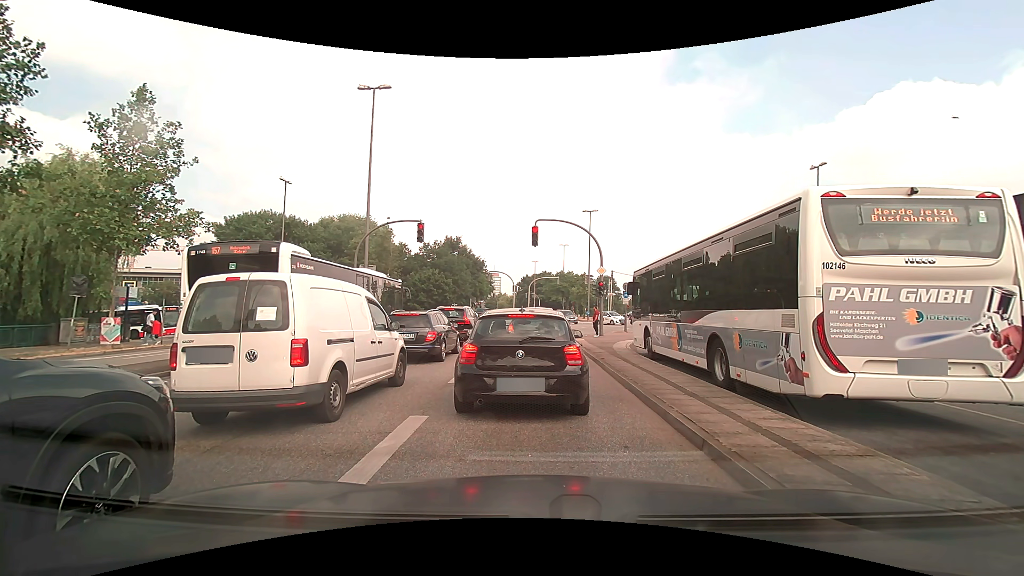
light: Day
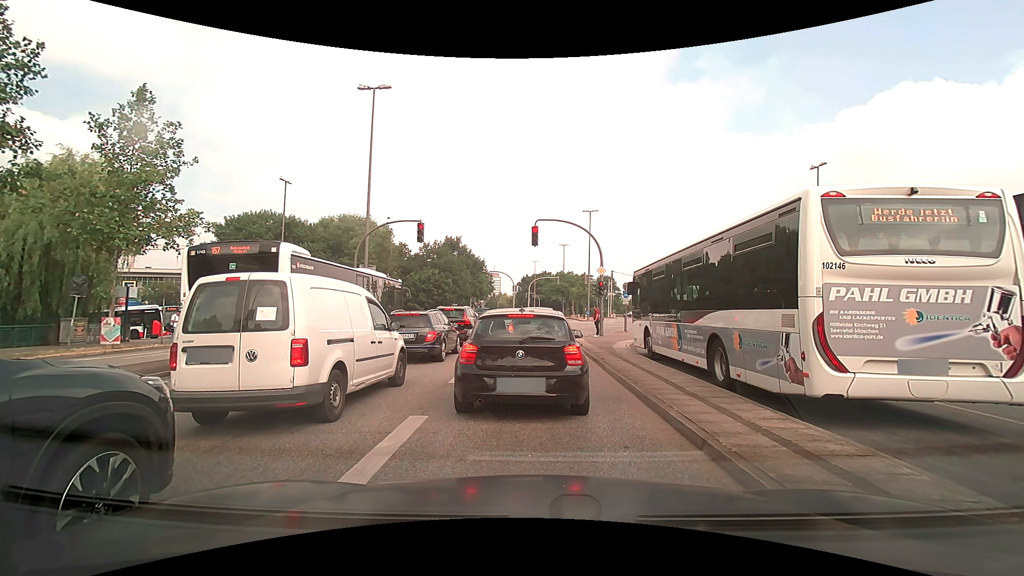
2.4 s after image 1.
(0.0, 0.0) m; 0°
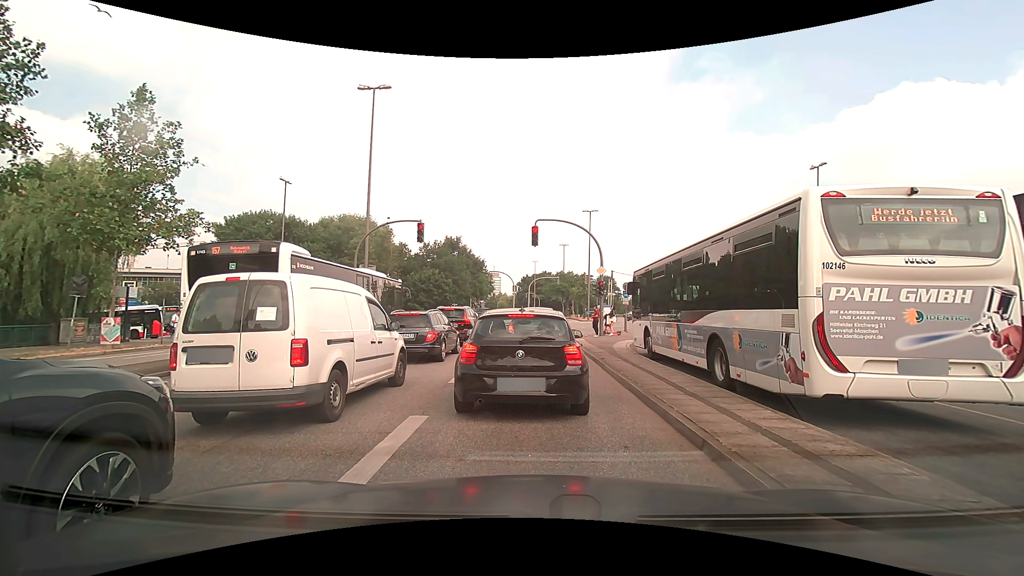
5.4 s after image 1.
(0.0, 0.0) m; 0°
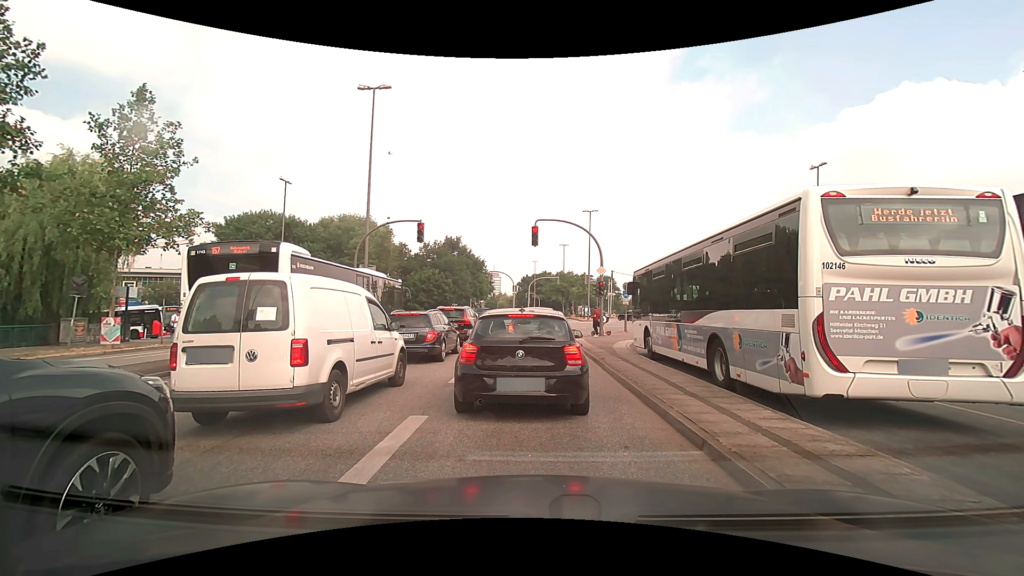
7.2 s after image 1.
(0.0, 0.0) m; 0°
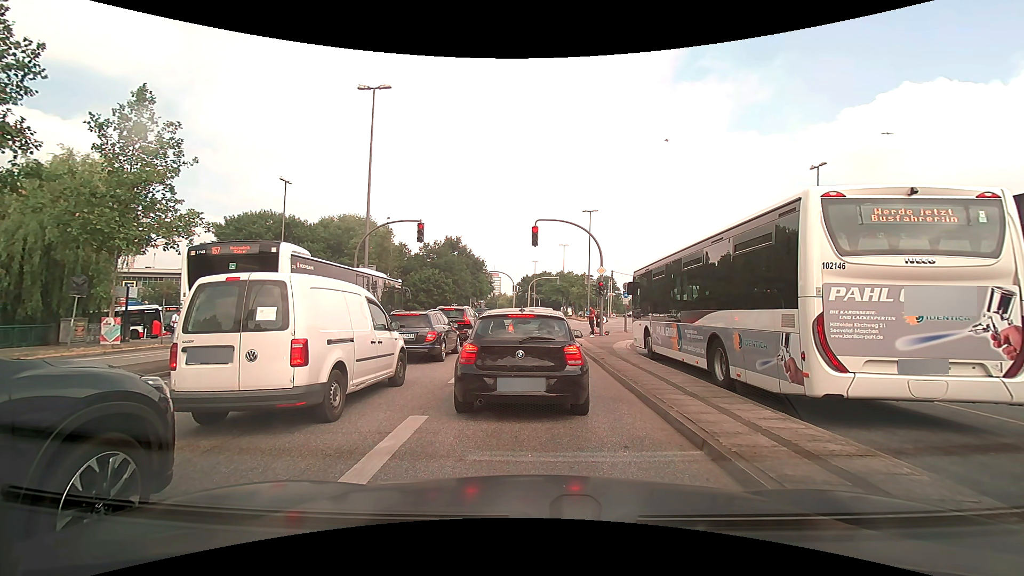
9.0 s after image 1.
(0.0, 0.0) m; 0°
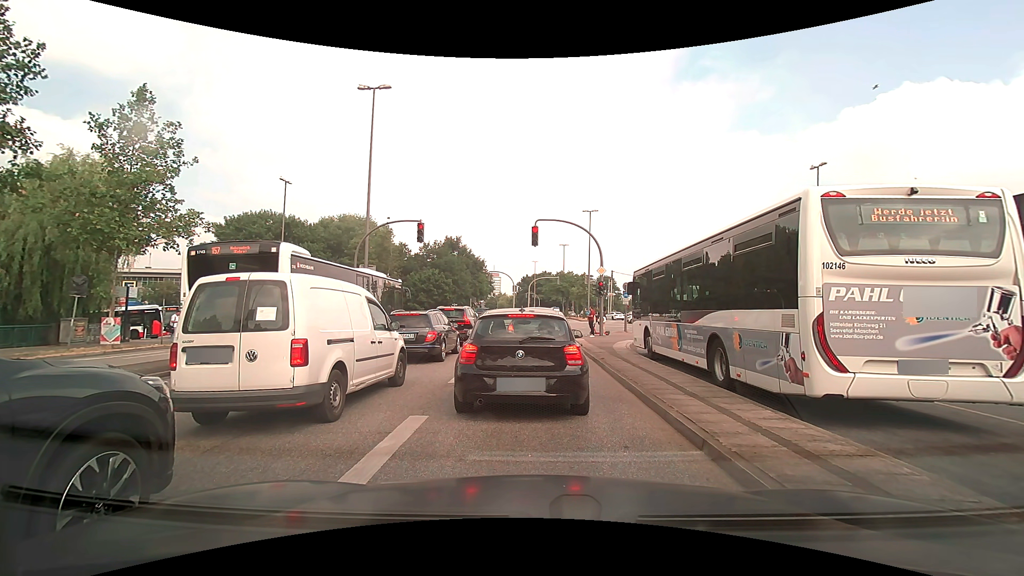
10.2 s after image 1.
(0.0, 0.0) m; 0°
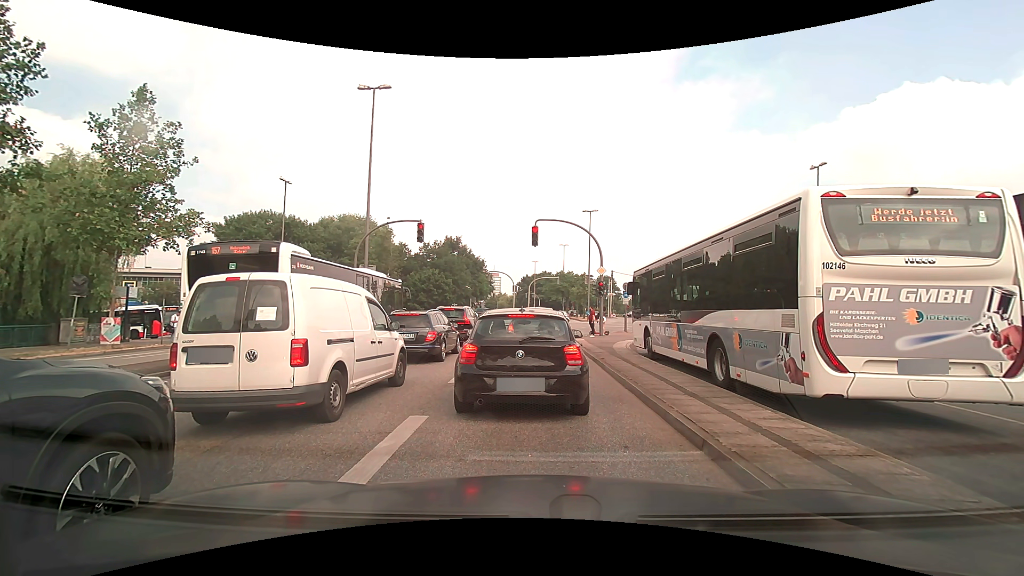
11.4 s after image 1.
(0.0, 0.0) m; 0°
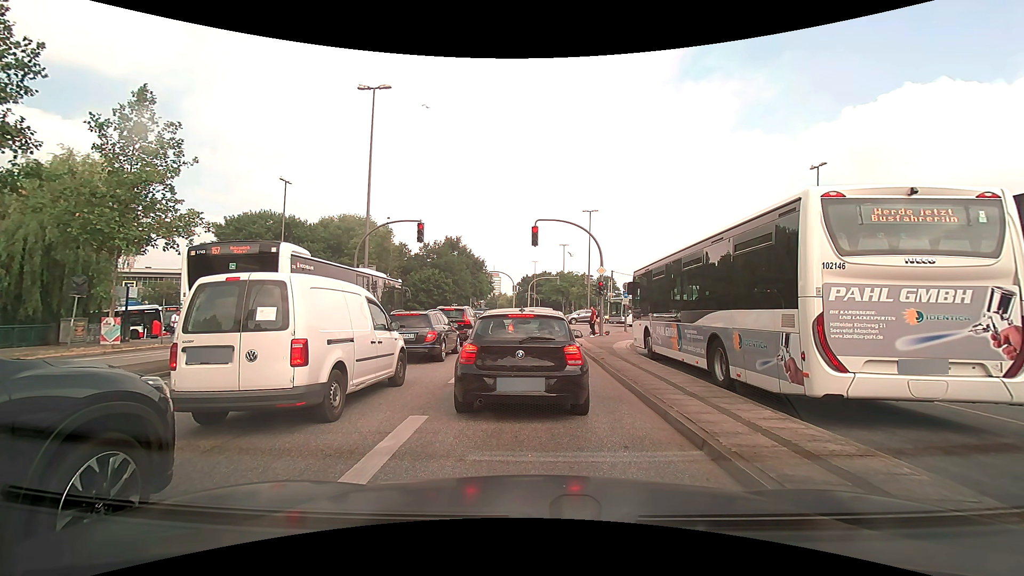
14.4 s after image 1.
(0.0, 0.0) m; 0°
(0, +10) (+1, +20) (+1, +30) (+4, +40) (+8, +49) (+11, +58) (+14, +68) (+16, +78) (+17, +88) (+17, +98) m
